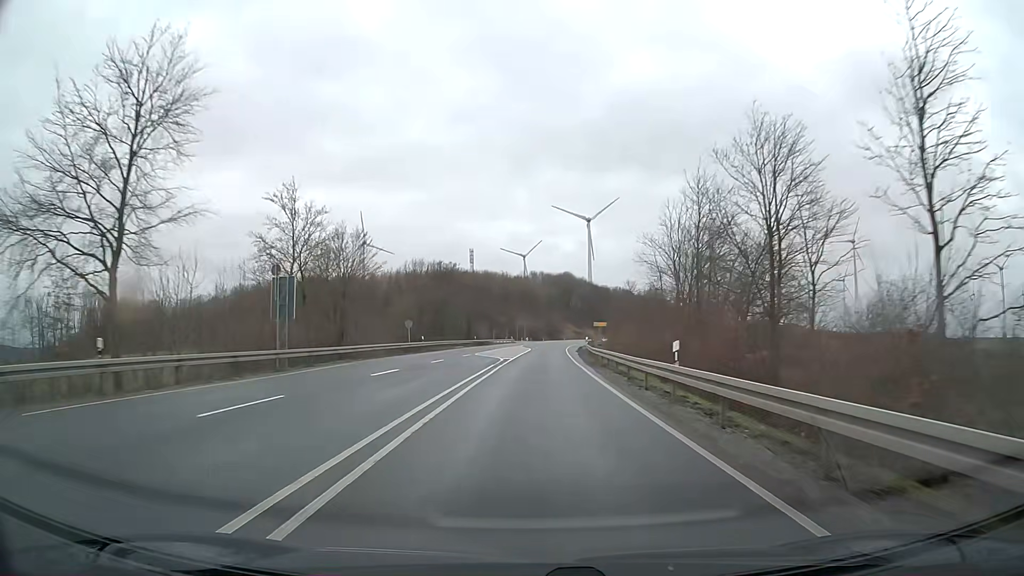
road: primary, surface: asphalt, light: Day
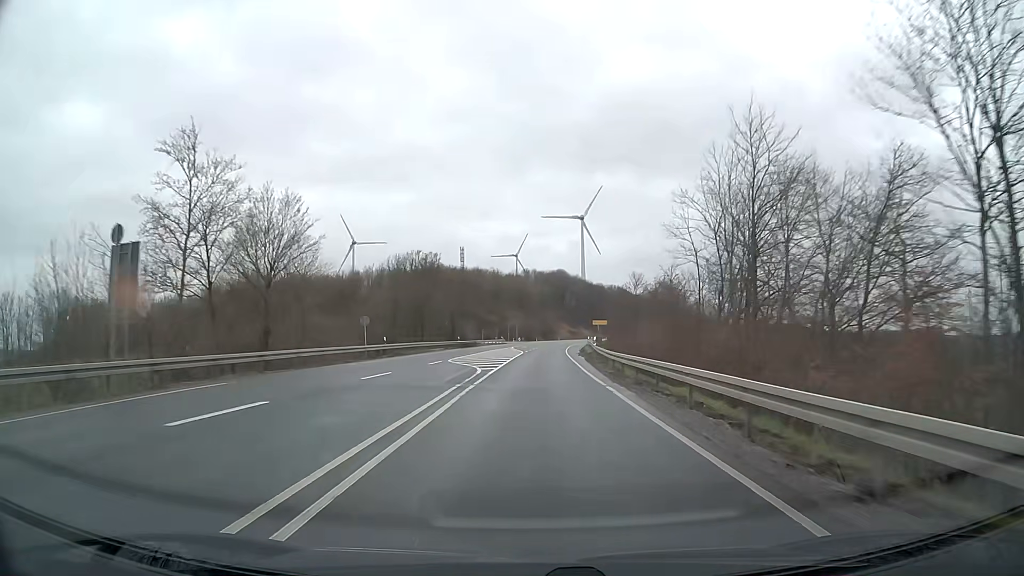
(+0.1, +13.1) m; +1°
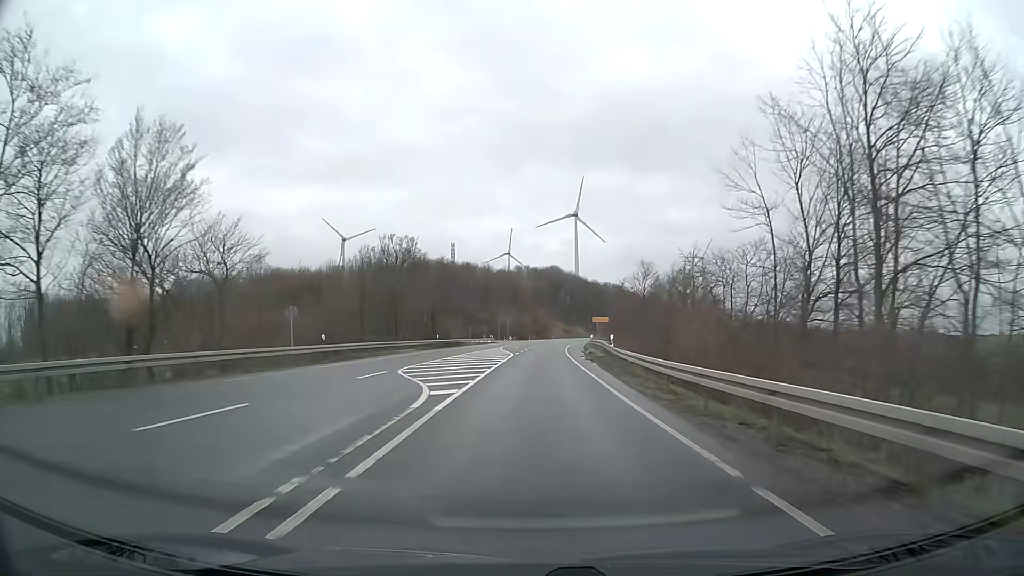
(+0.1, +12.9) m; +1°
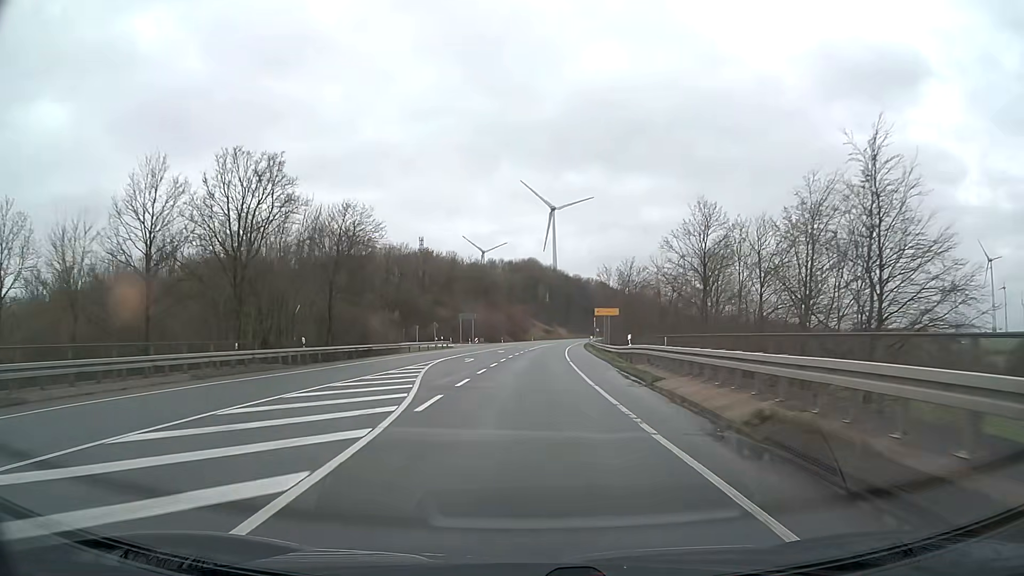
(+0.6, +37.0) m; +2°
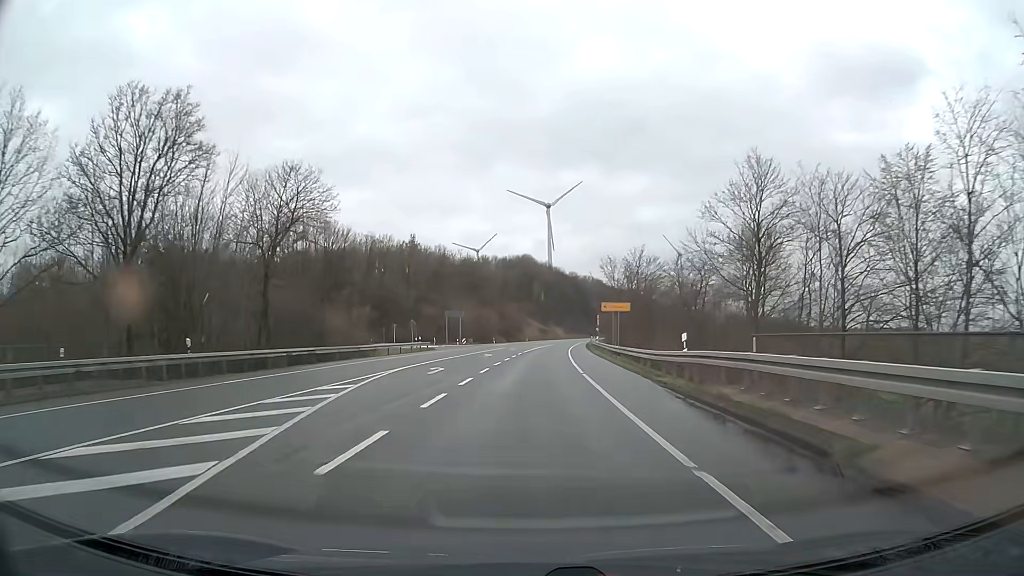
(0.0, +11.8) m; 0°
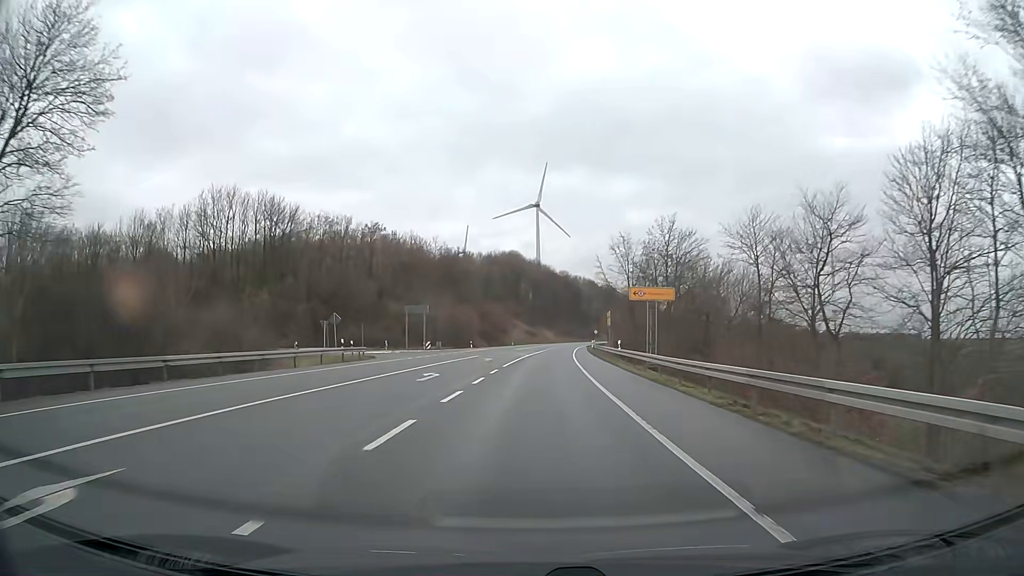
(+0.3, +23.0) m; +1°
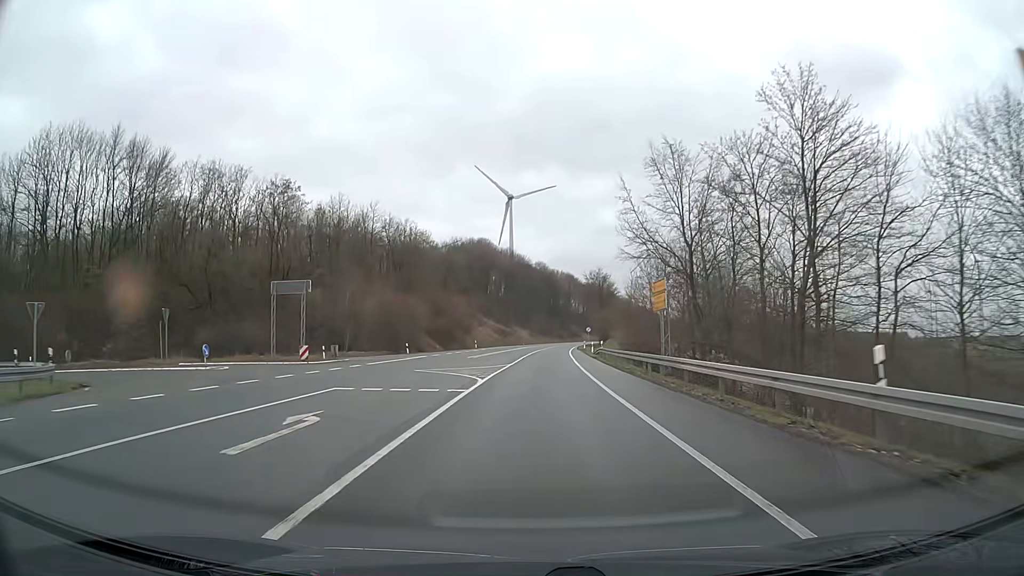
(+0.7, +33.5) m; +2°
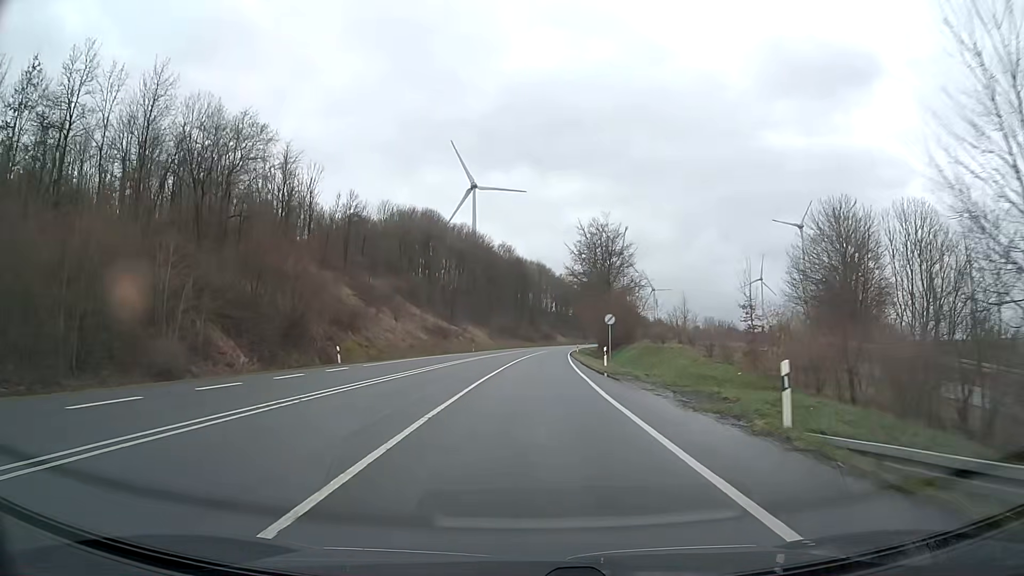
(+1.8, +55.2) m; +3°
(0, +10) (0, +20) (0, +30) (+1, +40) (+1, +50) (+1, +60) (+2, +70) (+3, +80) (+3, +90) (+4, +100) m
